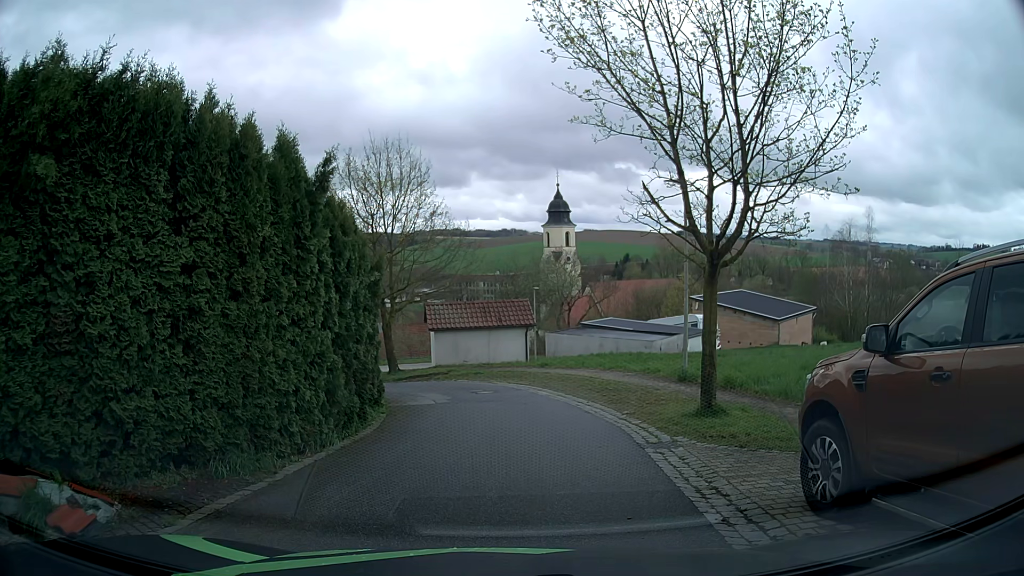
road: residential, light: Day
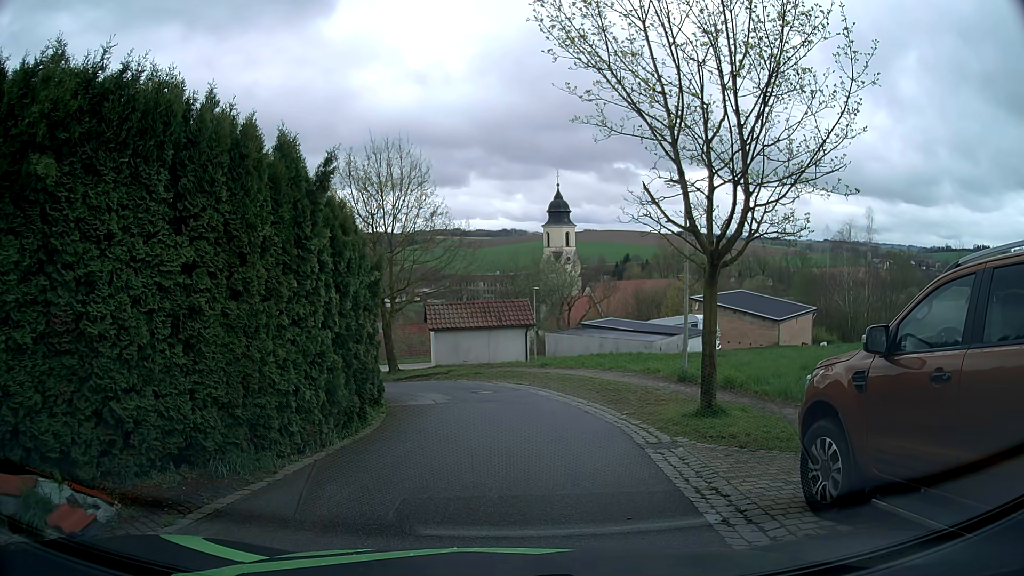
(0.0, 0.0) m; 0°
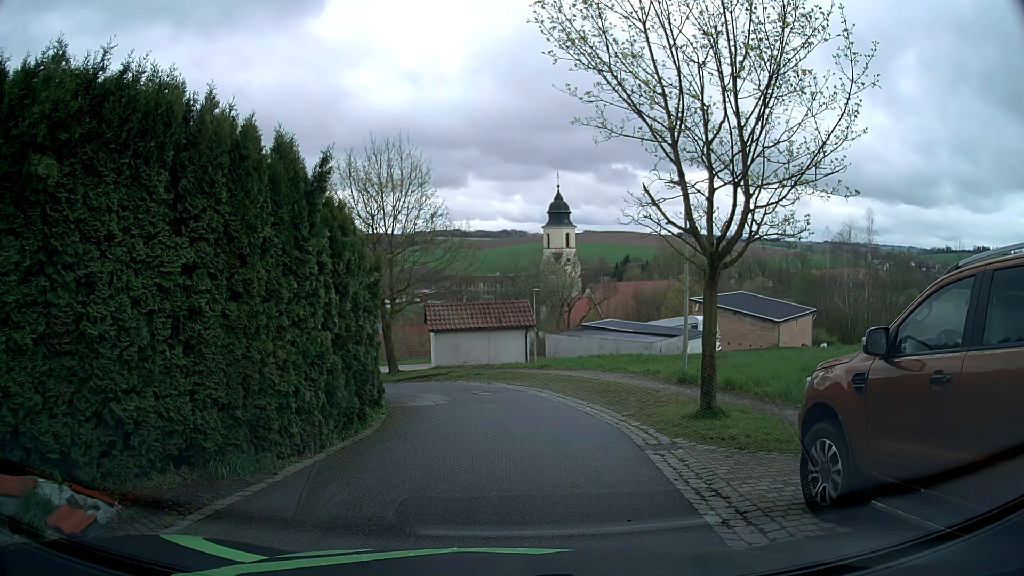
(0.0, 0.0) m; 0°
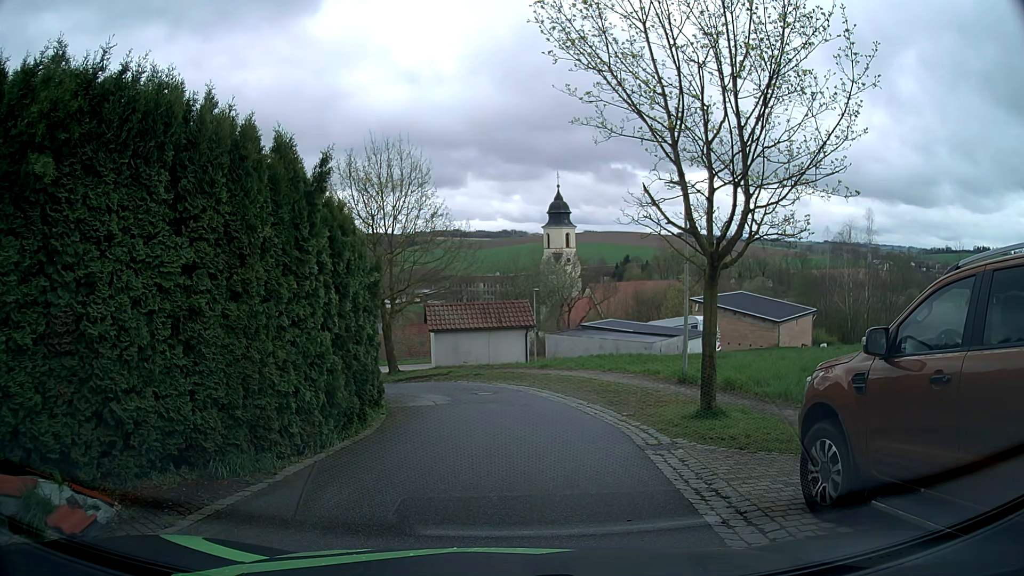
(0.0, 0.0) m; 0°
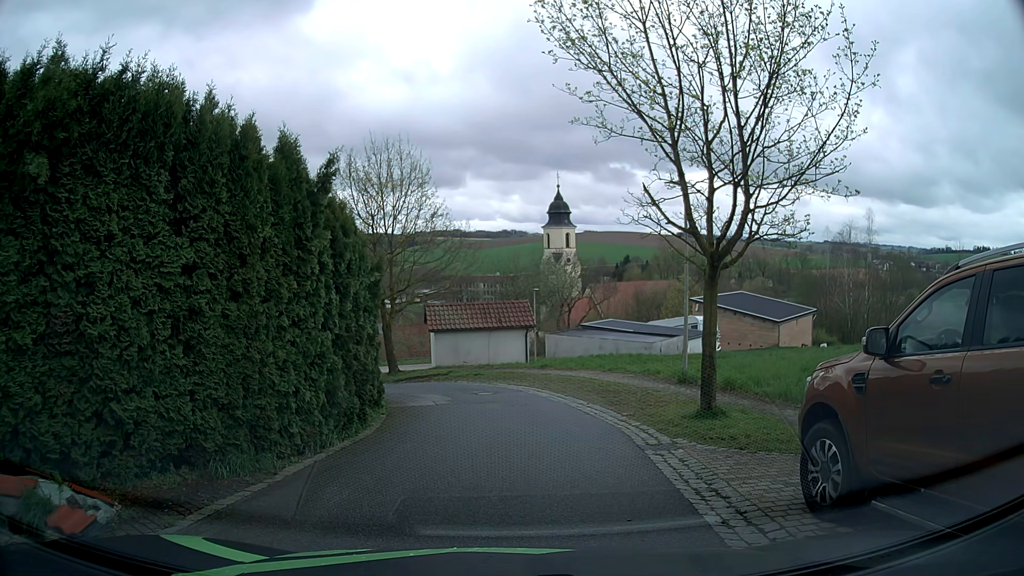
(0.0, 0.0) m; 0°
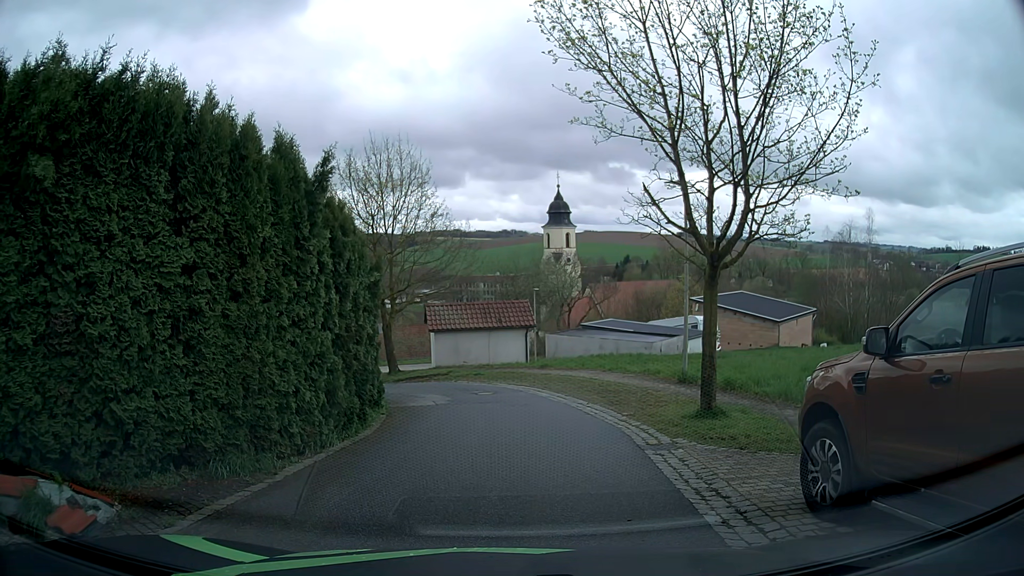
(0.0, 0.0) m; 0°
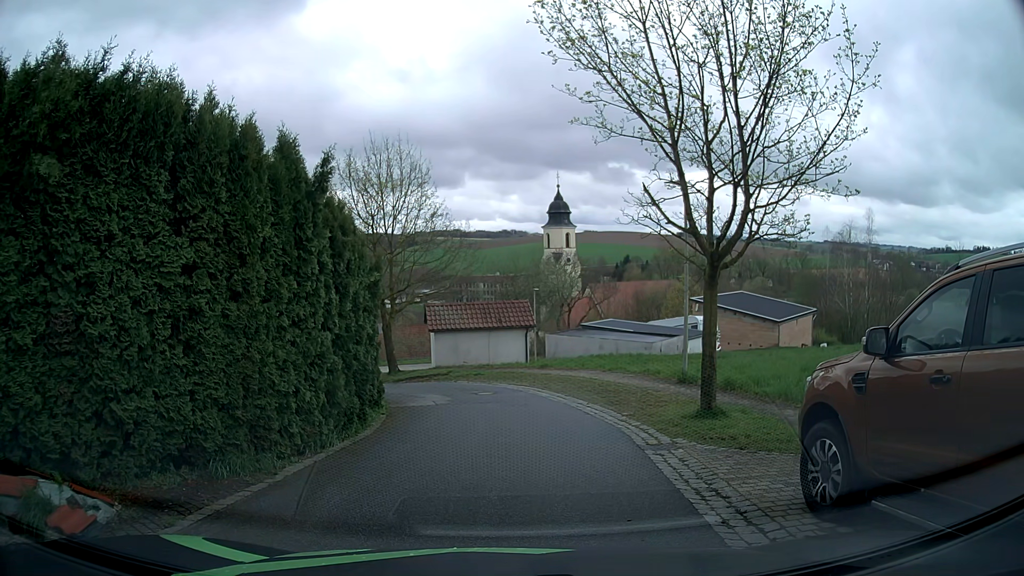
(0.0, 0.0) m; 0°
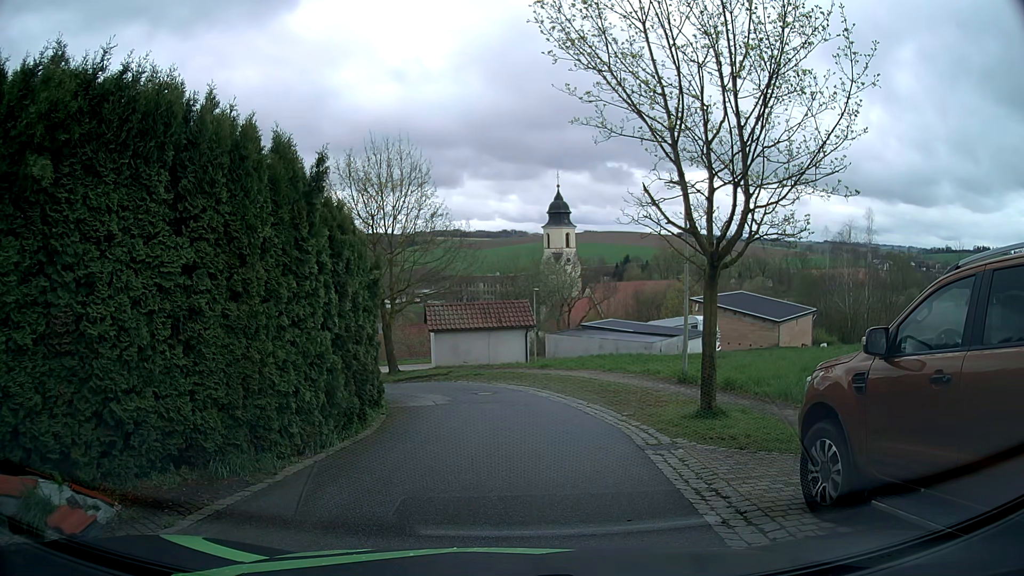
(0.0, 0.0) m; 0°
(+1, +10) (0, +20) (-7, +27) (-17, +26) (-26, +21) (-33, +15) (-41, +8) (-49, +2) (-56, -5) (-64, -12) m
